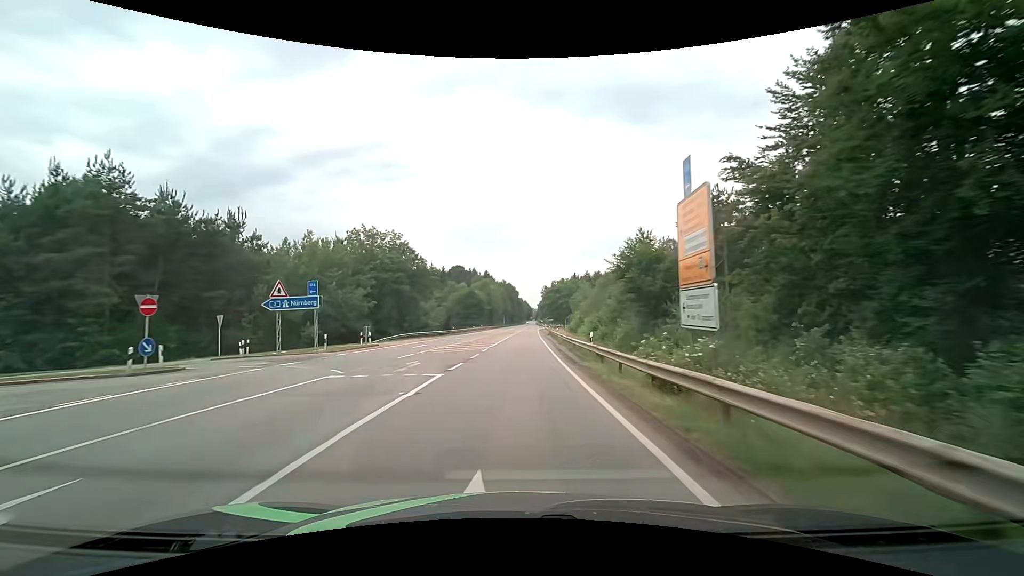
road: secondary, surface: asphalt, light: Day
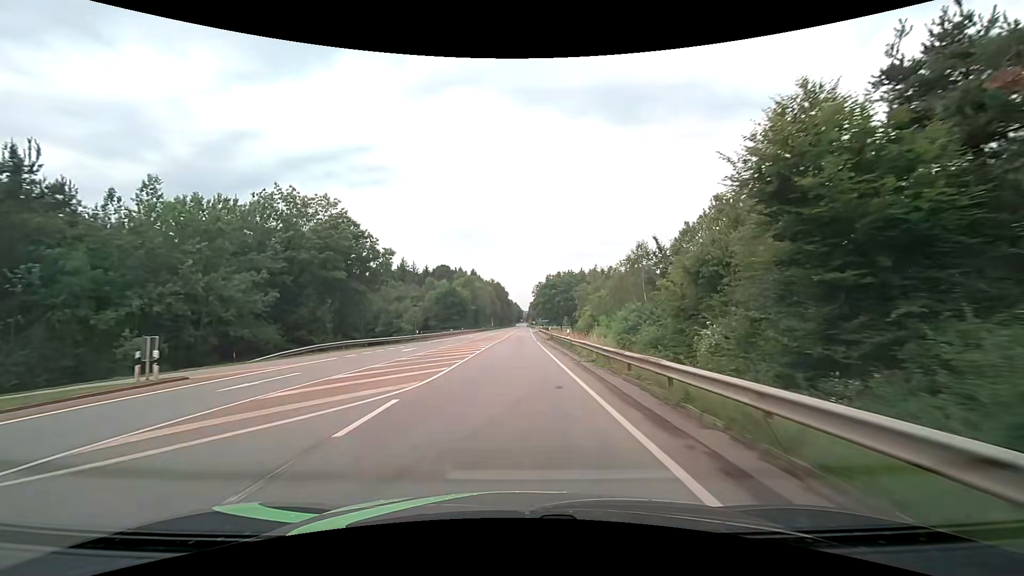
(+0.3, +21.2) m; +1°
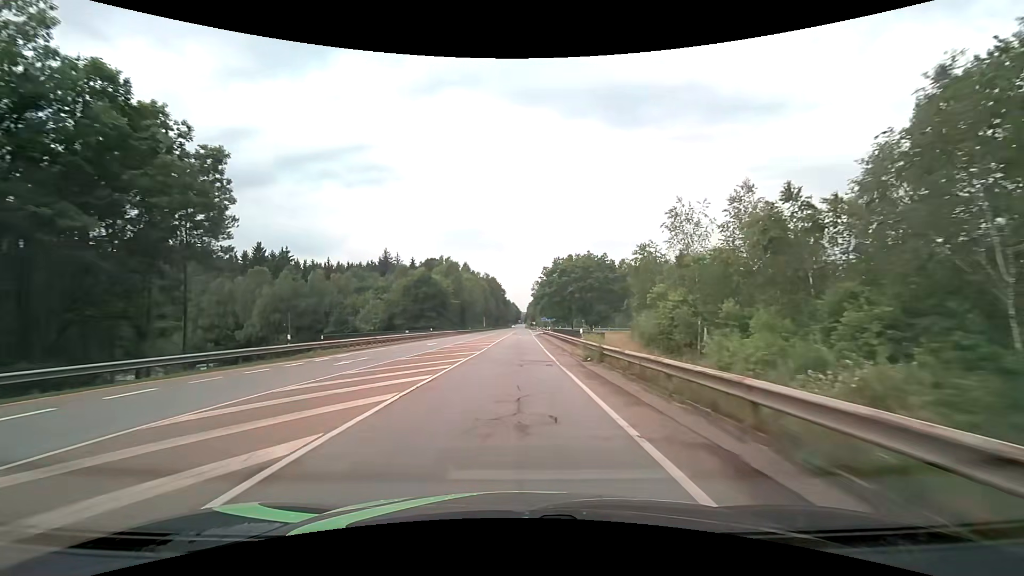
(+0.2, +31.5) m; 0°
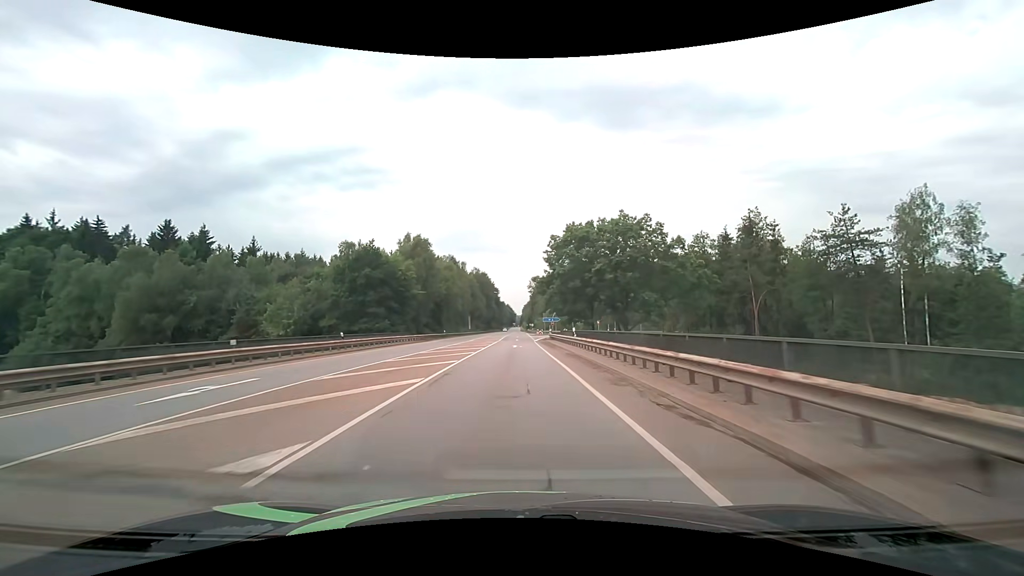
(+0.1, +31.0) m; 0°
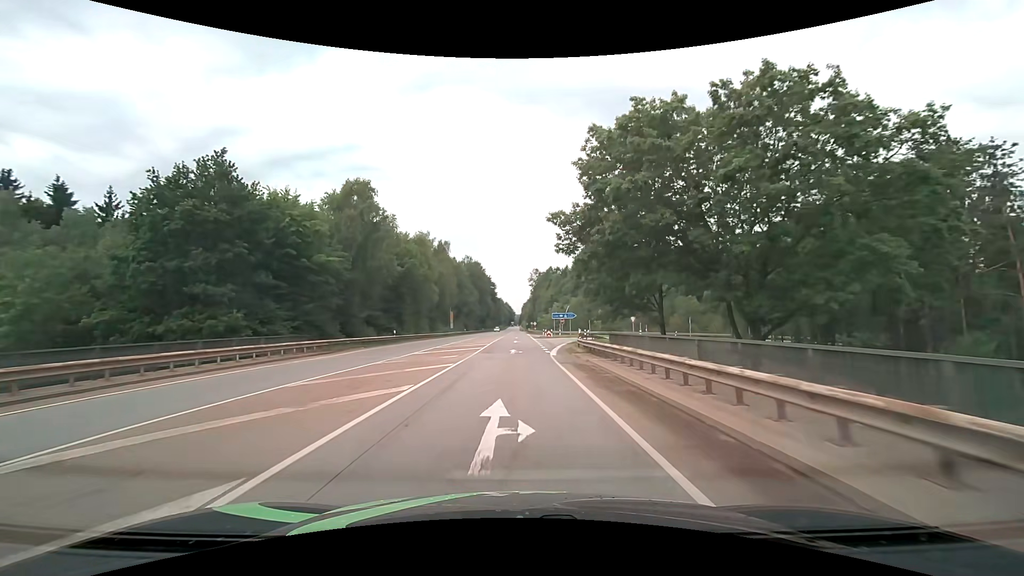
(+0.1, +30.4) m; 0°
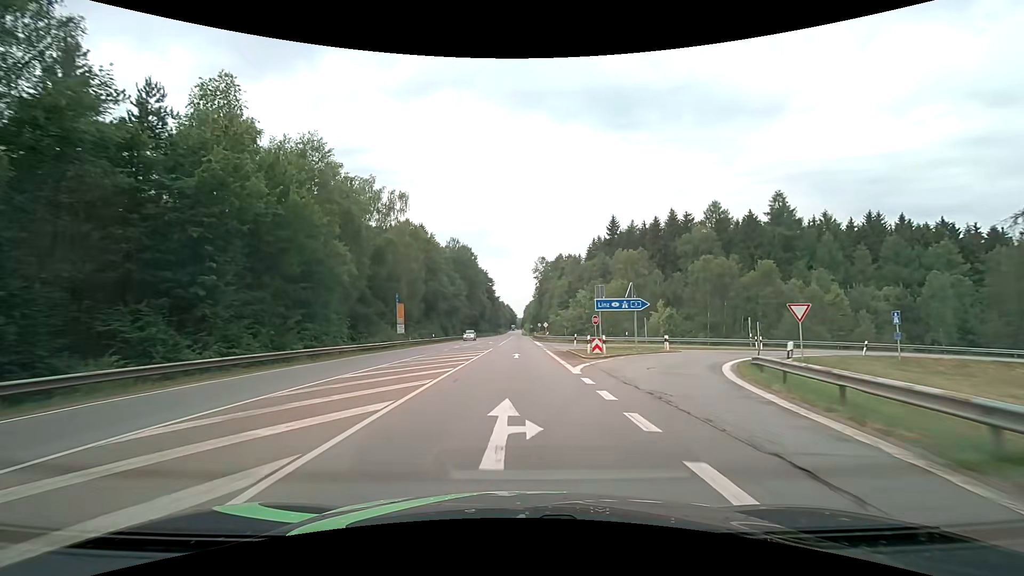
(+0.1, +39.7) m; 0°
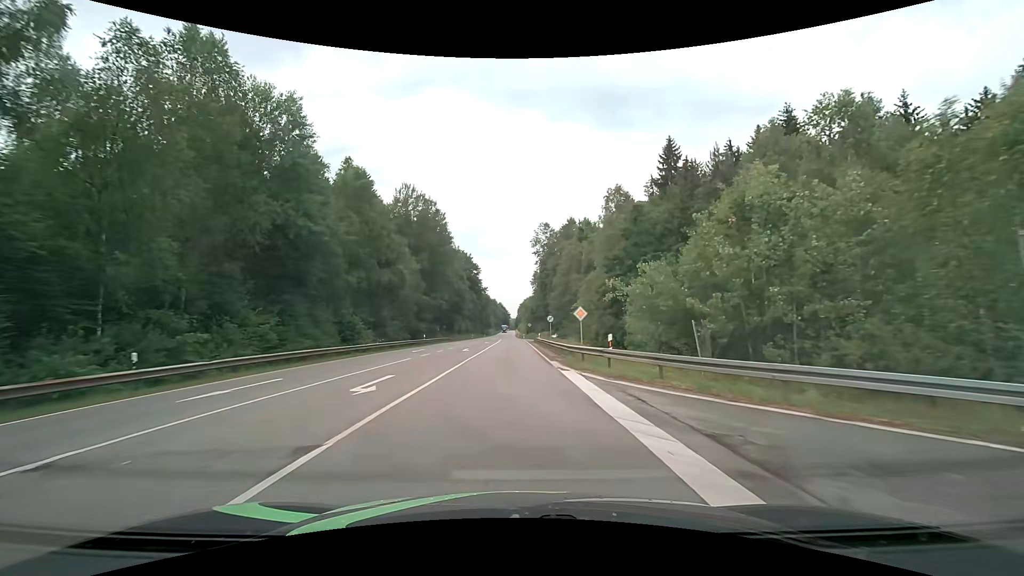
(+0.3, +48.3) m; 0°
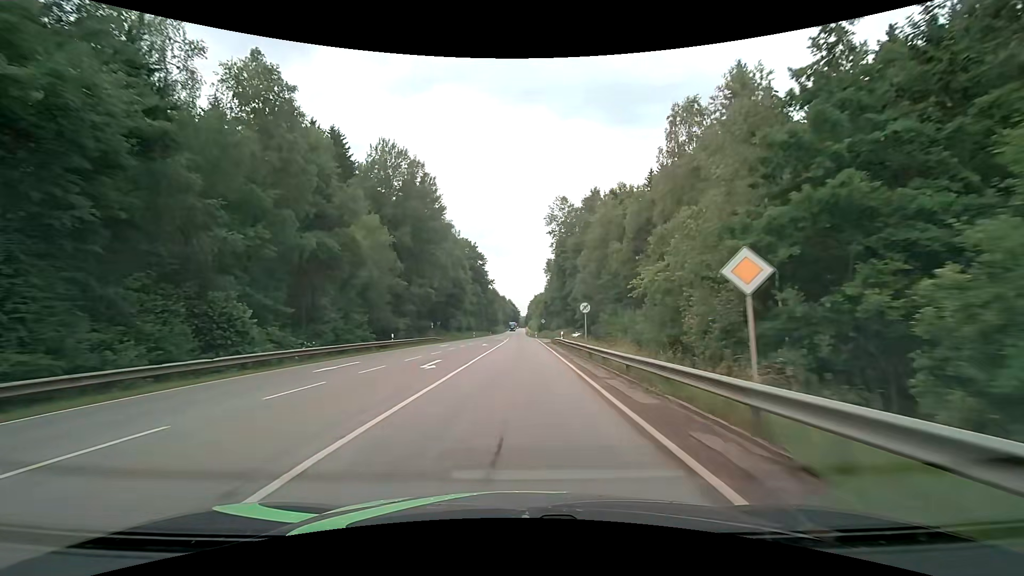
(-0.1, +19.2) m; -1°
(0, +10) (0, +20) (0, +30) (0, +40) (0, +50) (0, +60) (+1, +70) (+1, +80) (+1, +90) (0, +100) m
